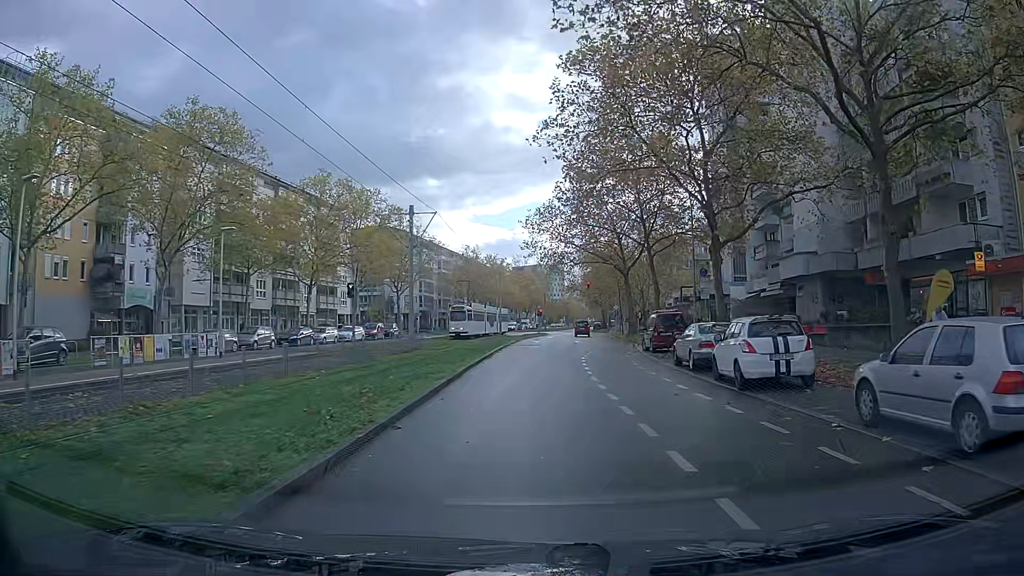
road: tertiary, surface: asphalt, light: Day
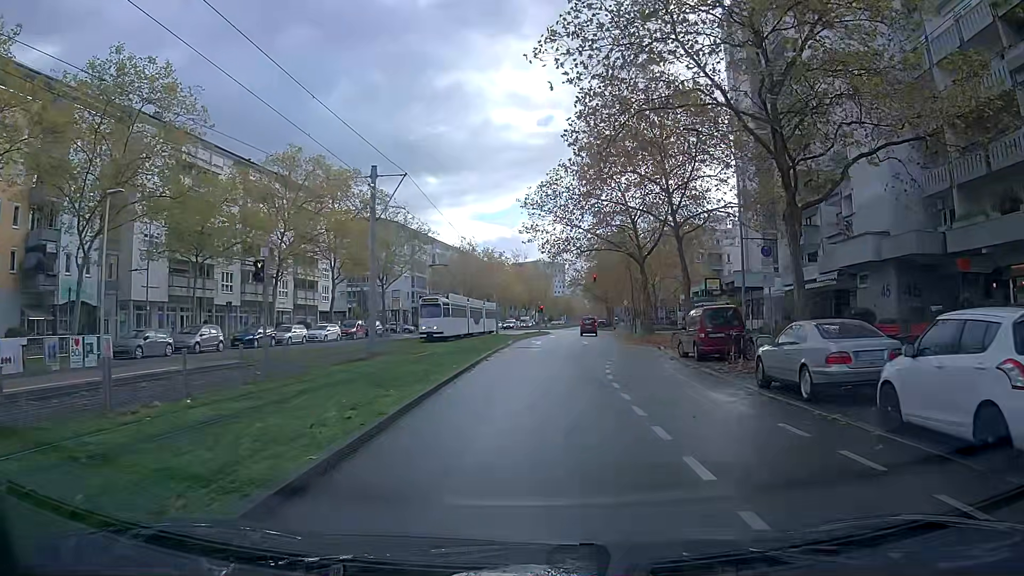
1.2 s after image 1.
(0.0, +8.4) m; 0°
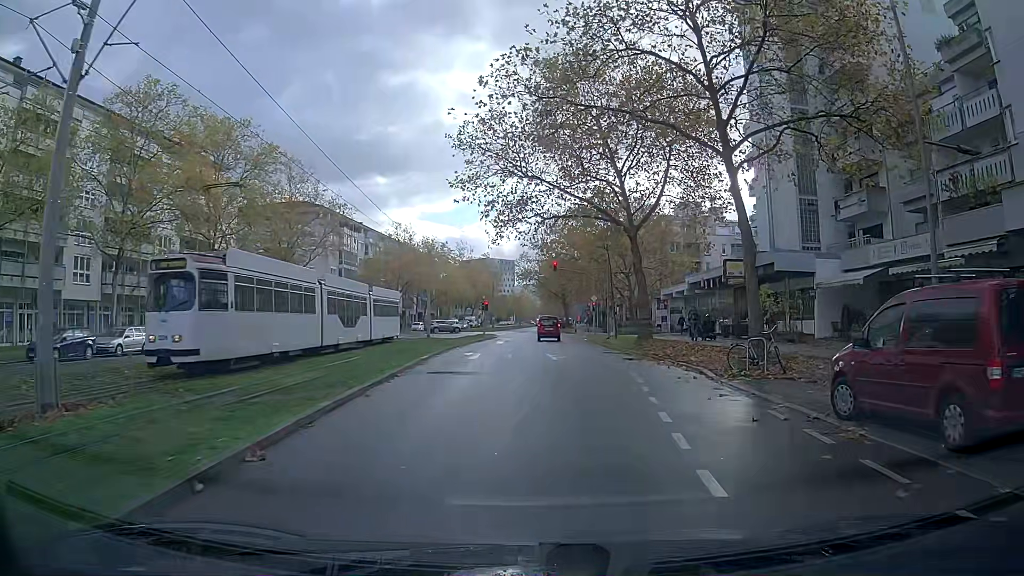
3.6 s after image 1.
(+0.6, +16.4) m; +4°
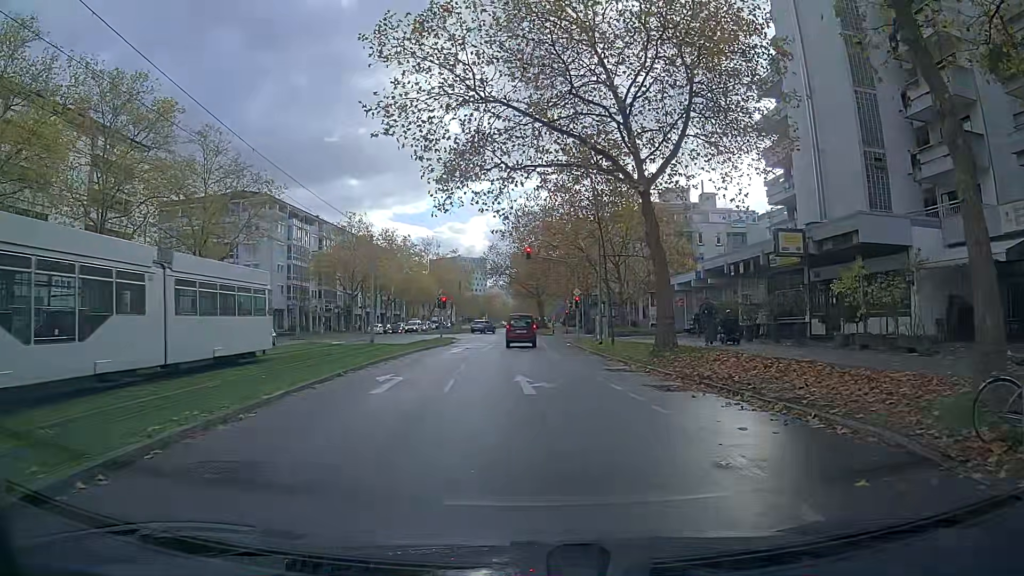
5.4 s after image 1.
(+0.3, +11.3) m; +2°
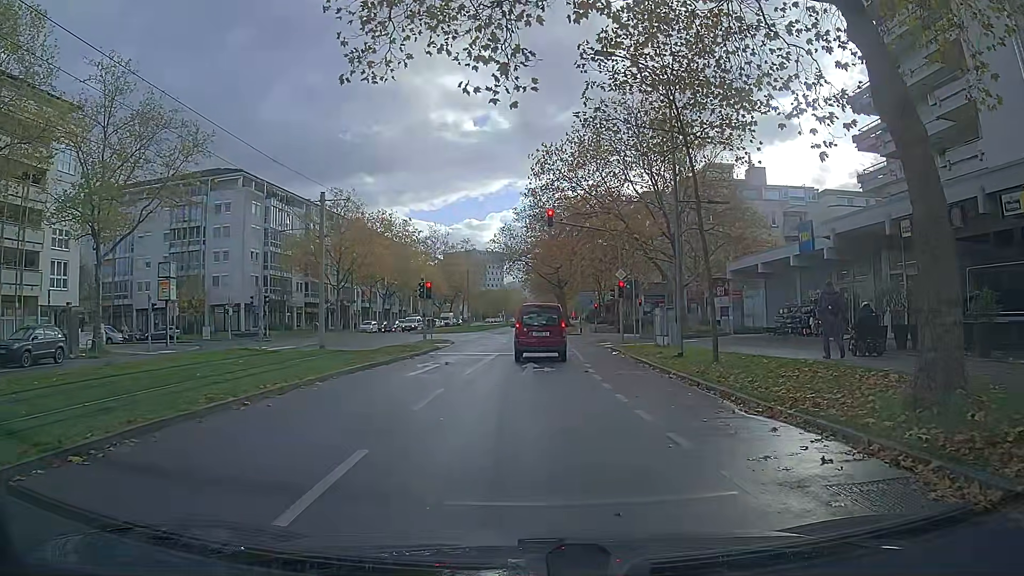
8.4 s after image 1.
(-0.2, +14.3) m; -2°
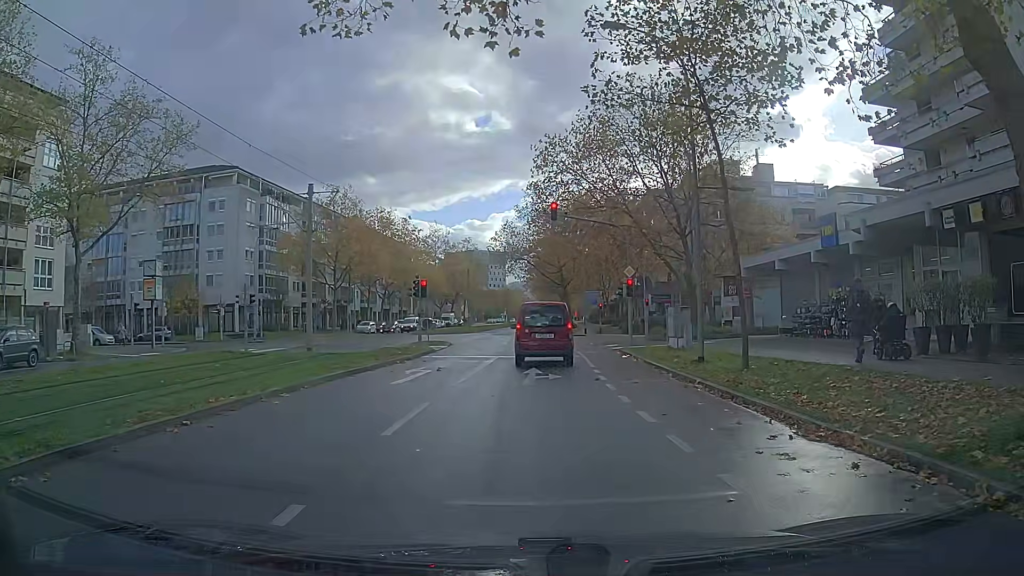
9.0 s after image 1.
(0.0, +2.1) m; 0°
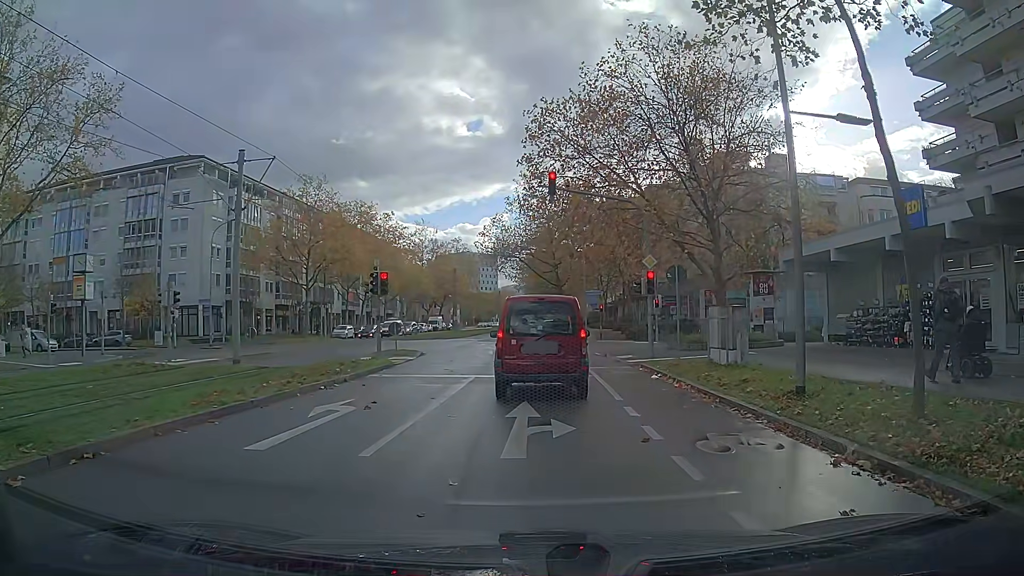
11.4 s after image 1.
(+0.1, +6.8) m; +1°
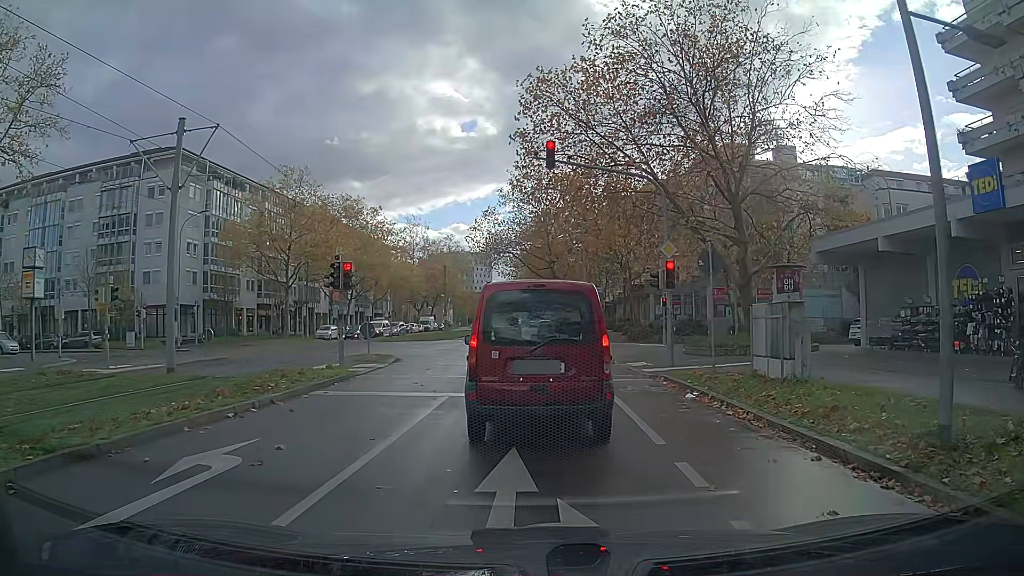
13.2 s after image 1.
(+0.1, +4.1) m; +2°
(0, +10) (-1, +20) (-1, +30) (-2, +40) (-3, +50) (-3, +60) (-4, +70) (-4, +80) (-4, +90) (-4, +100) m
